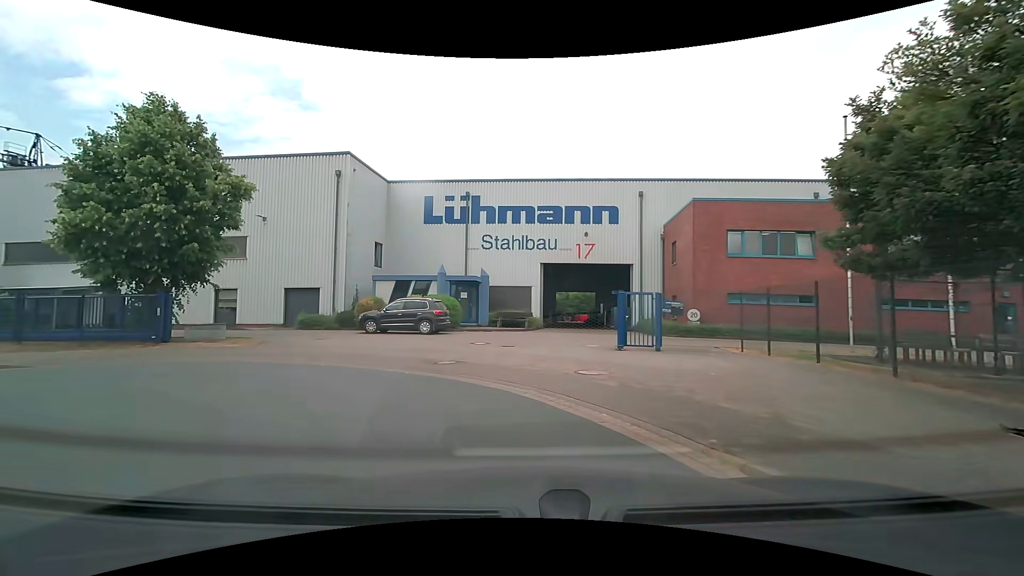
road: residential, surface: asphalt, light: Day
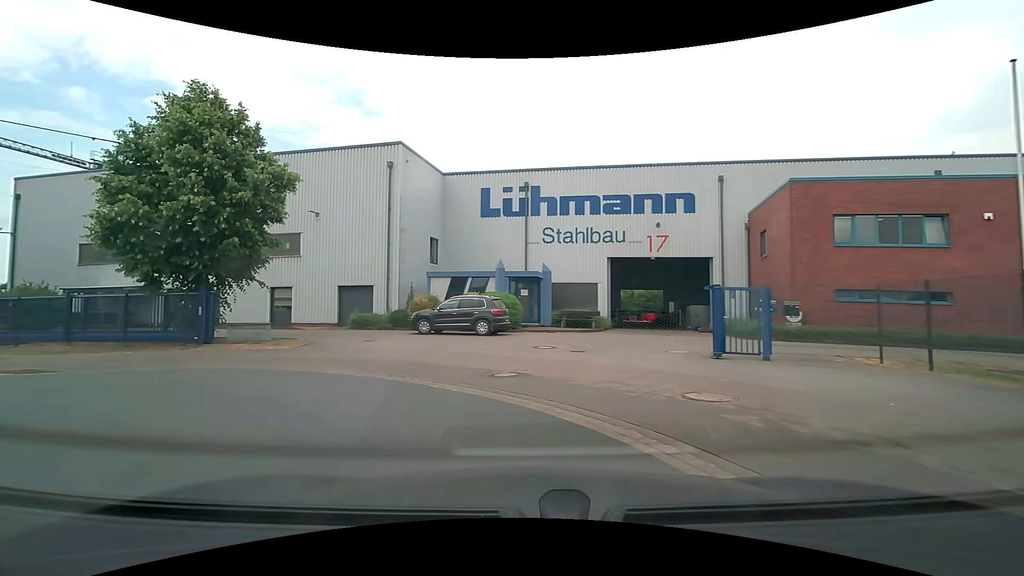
(-0.1, +2.5) m; -6°
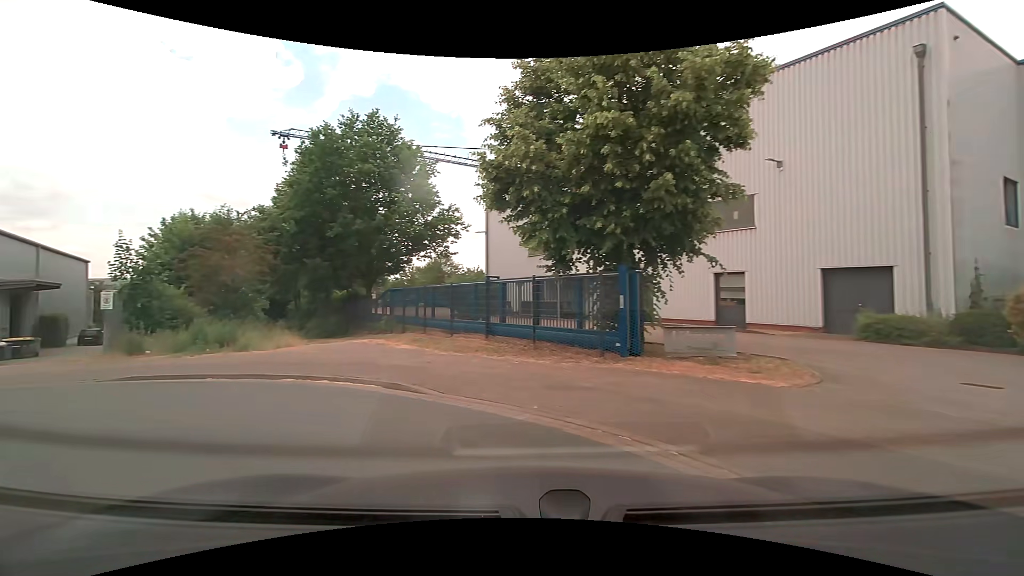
(-3.4, +8.6) m; -45°
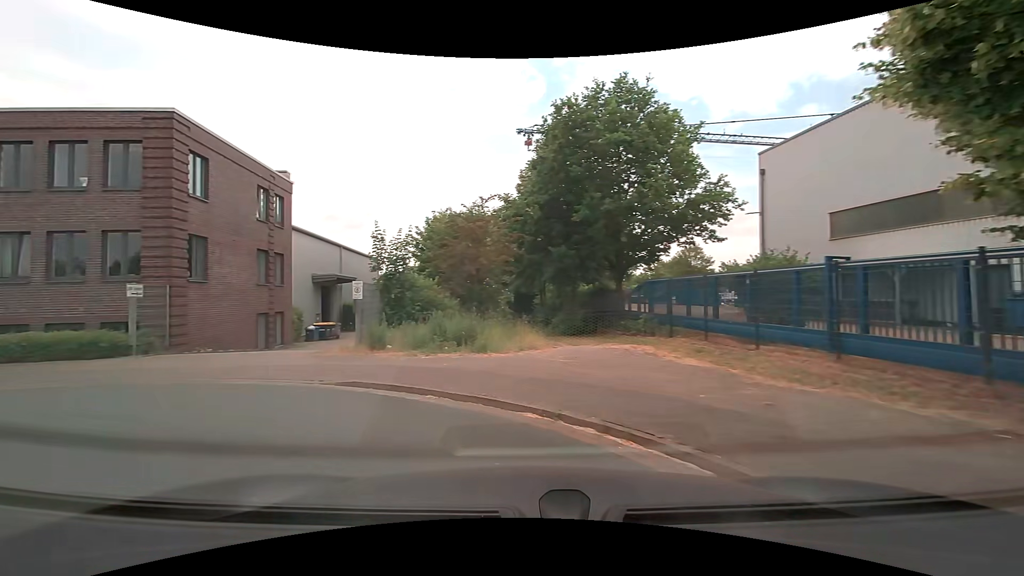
(-1.1, +4.6) m; -27°
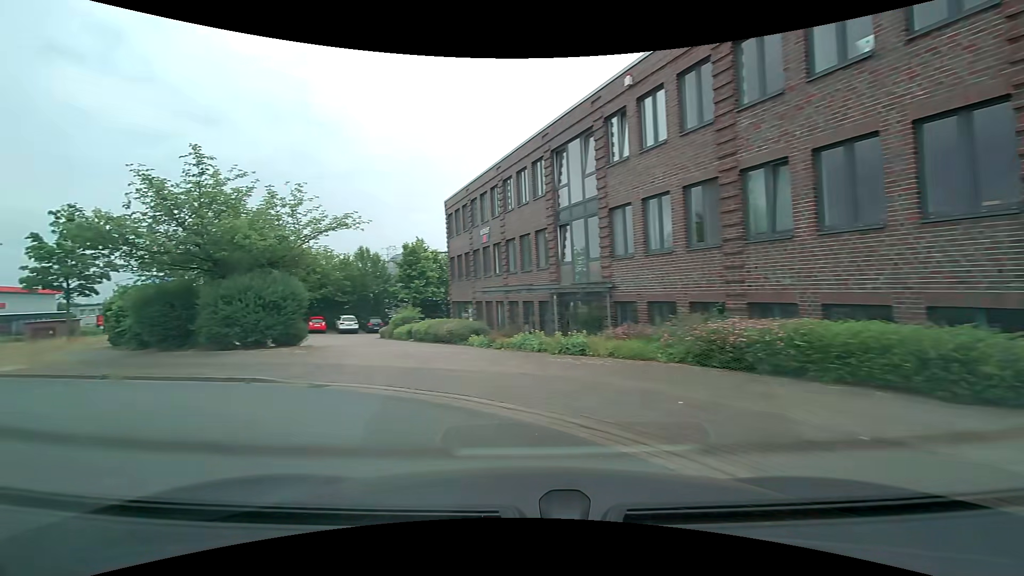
(-6.5, +9.3) m; -72°
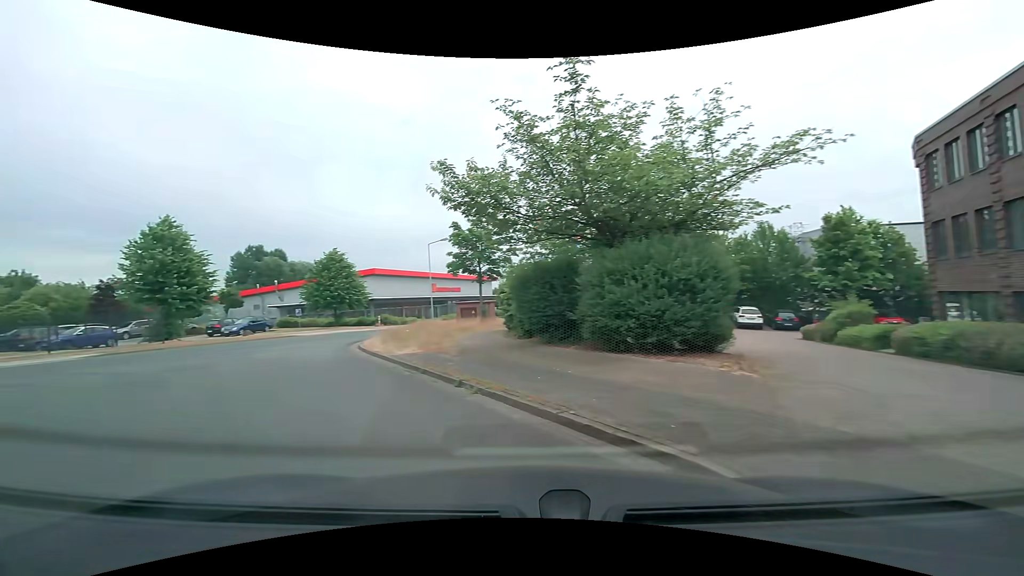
(-2.6, +6.9) m; -41°
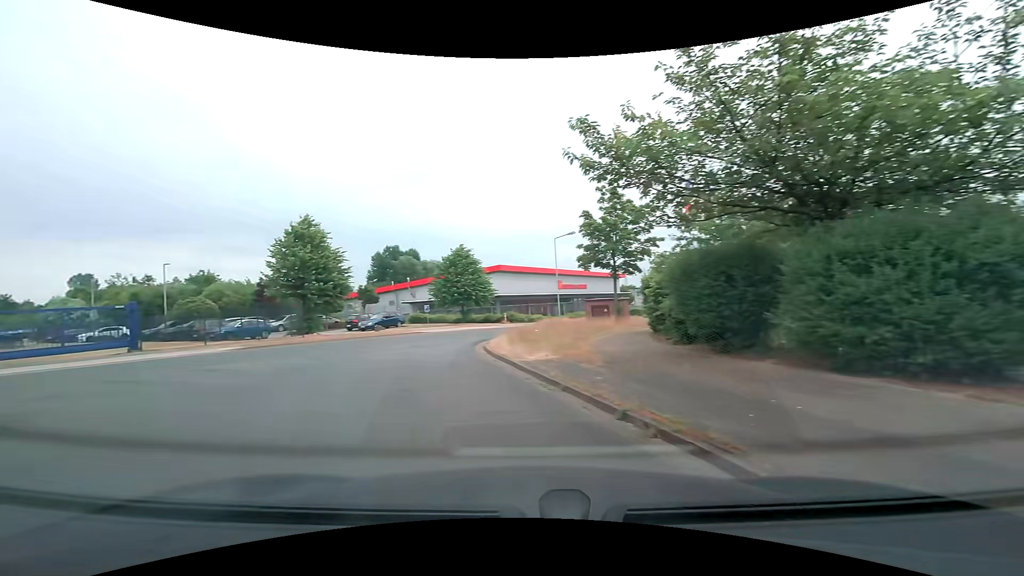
(-0.3, +2.6) m; -14°
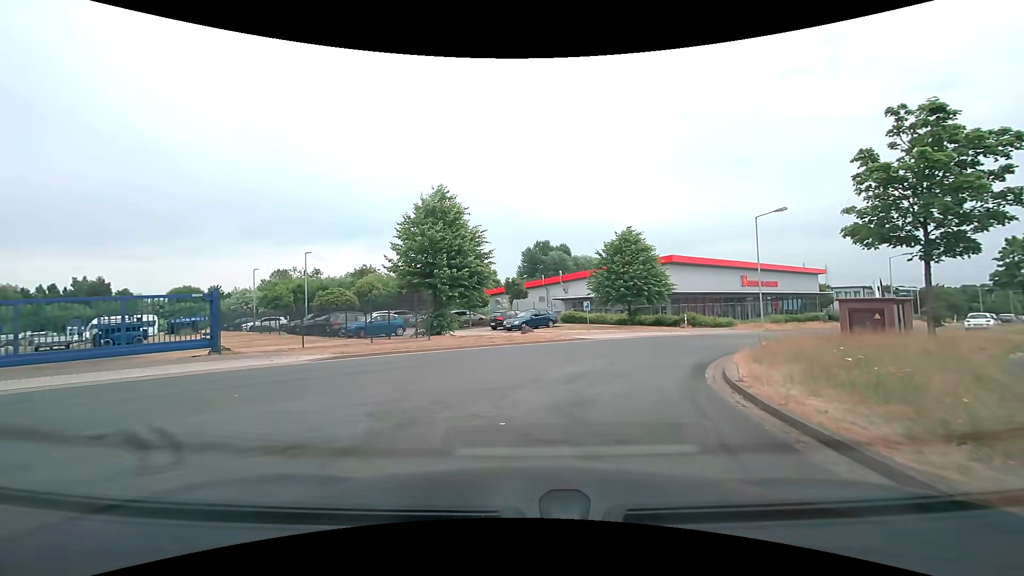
(-1.9, +8.3) m; -18°
(+1, +10) (+5, +19) (+12, +26) (+19, +32) (+27, +39) (+34, +46) (+41, +53) (+49, +60) (+56, +67) (+63, +73) m
